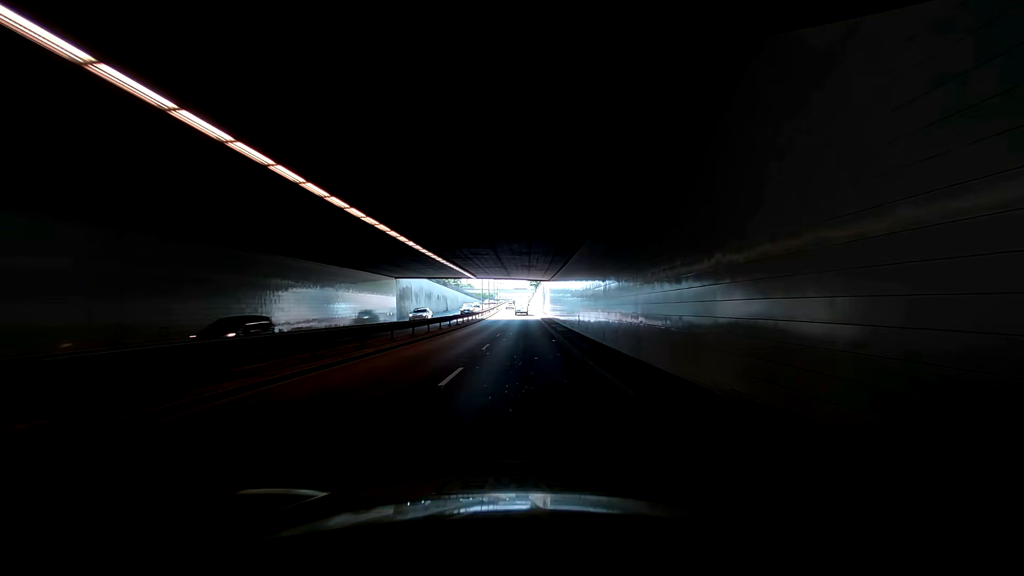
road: trunk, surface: asphalt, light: Day
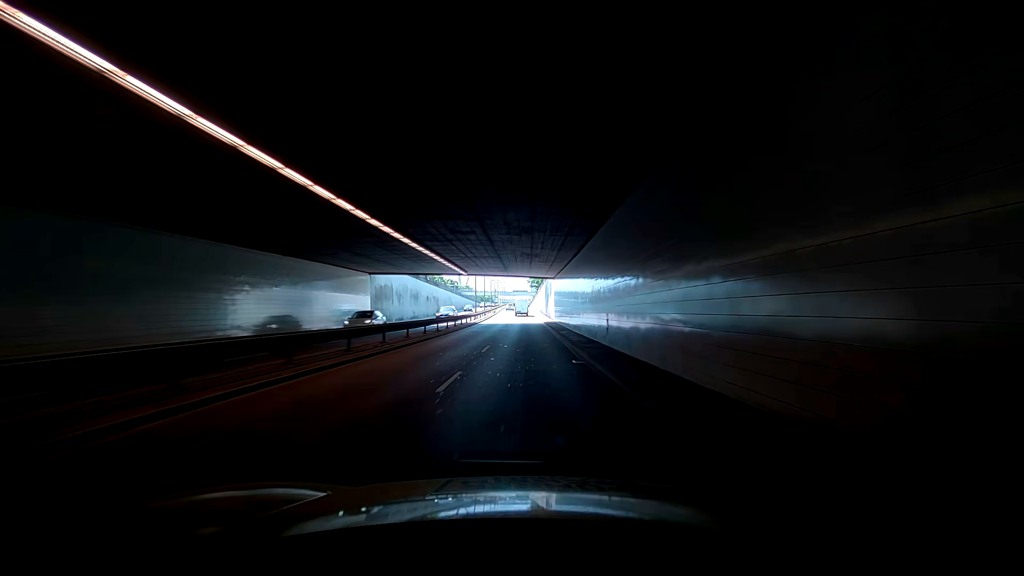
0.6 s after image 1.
(+0.1, +9.7) m; +2°
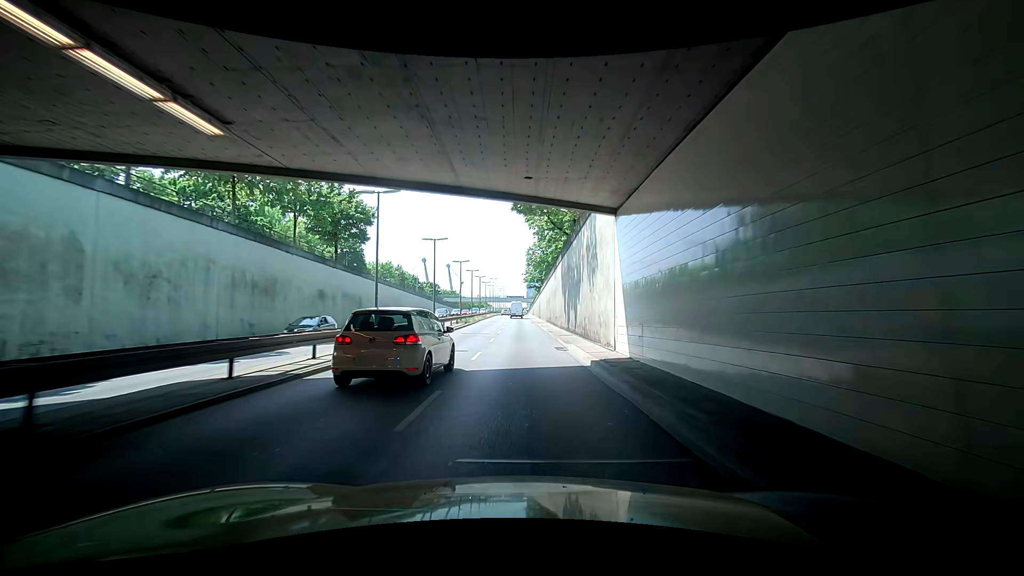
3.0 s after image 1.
(+1.0, +38.5) m; 0°
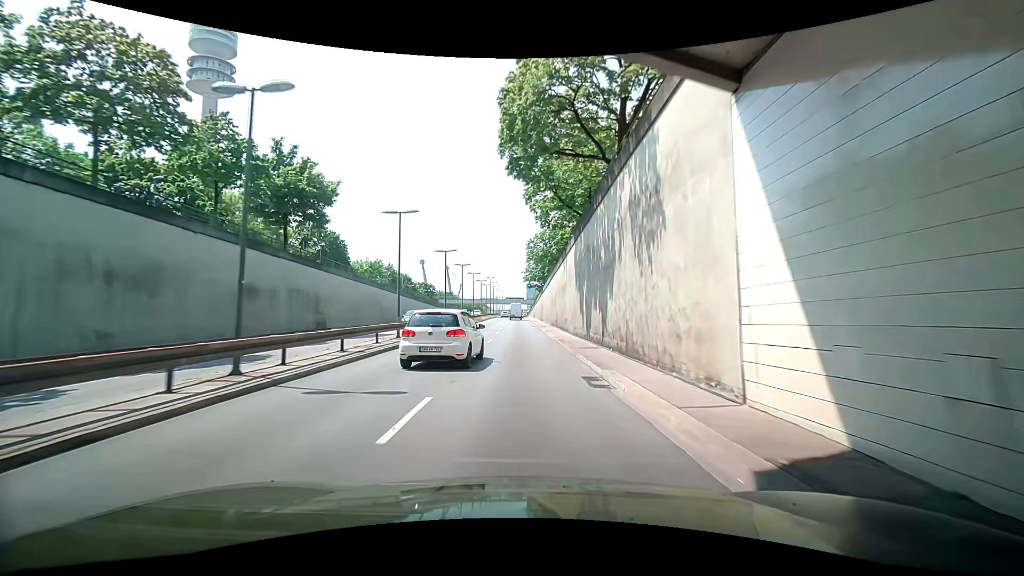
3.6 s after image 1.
(-0.2, +9.6) m; -2°
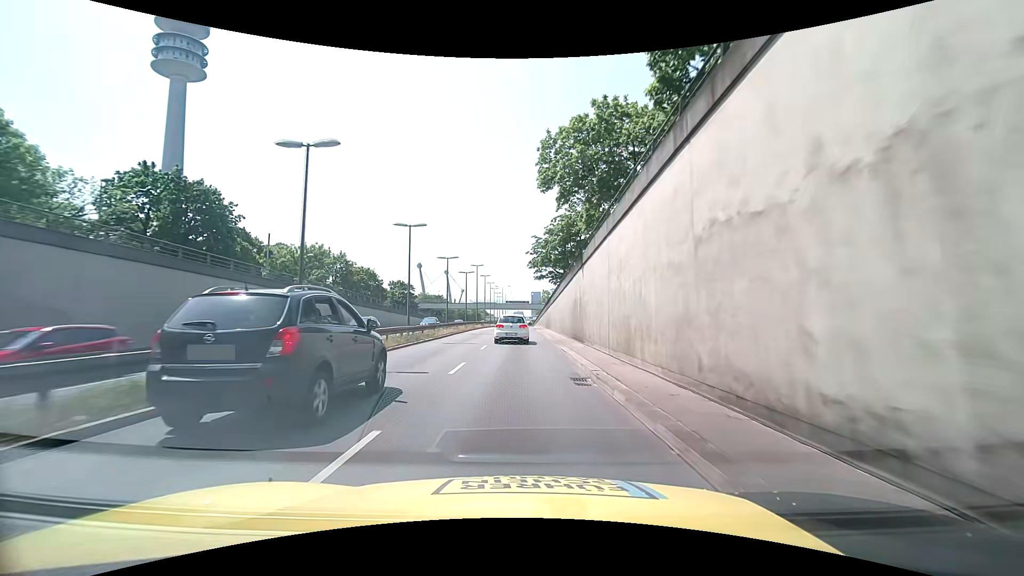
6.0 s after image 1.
(0.0, +38.3) m; 0°
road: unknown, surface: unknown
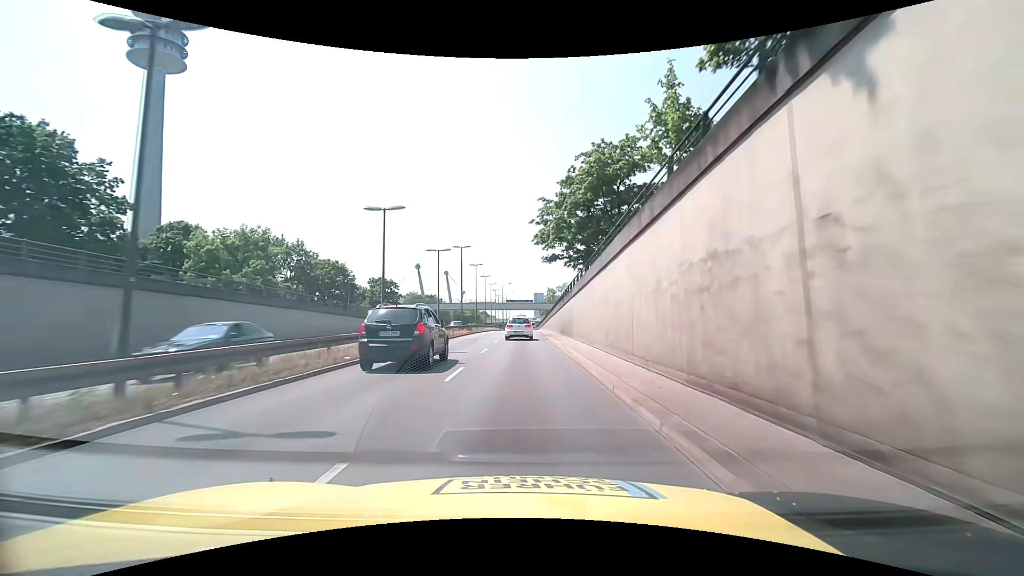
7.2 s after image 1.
(-0.1, +19.2) m; 0°
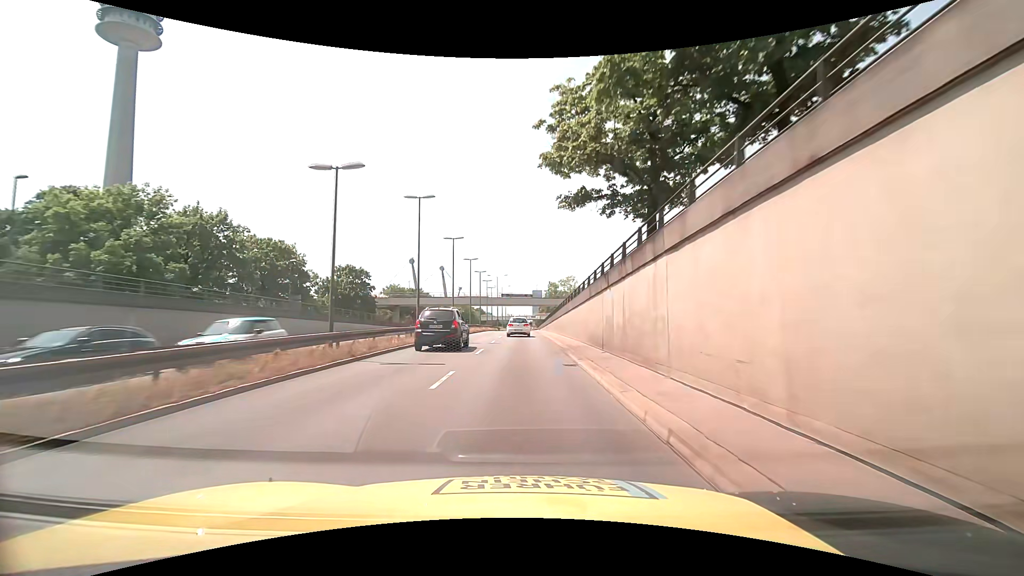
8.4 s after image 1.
(-0.1, +19.3) m; 0°
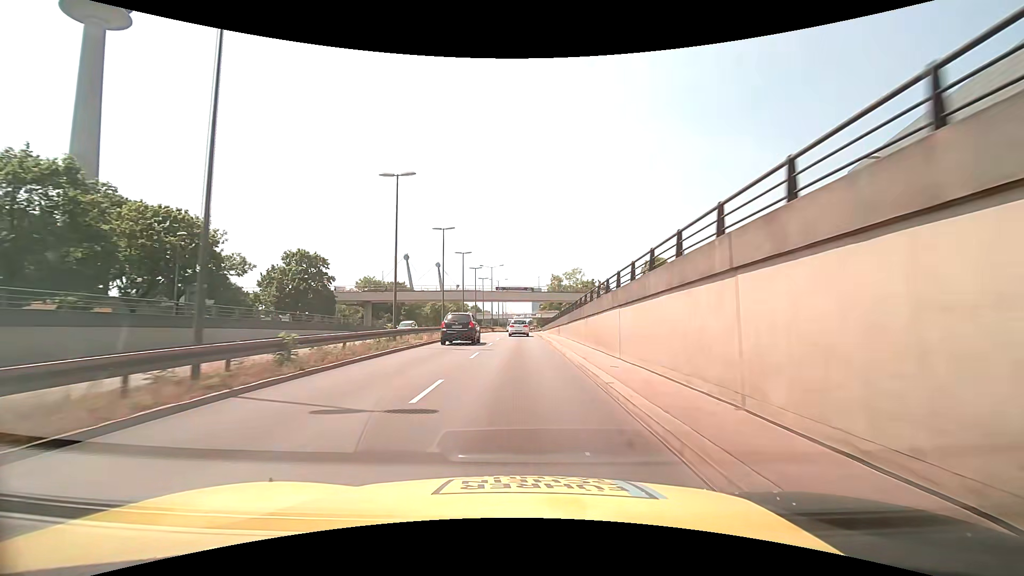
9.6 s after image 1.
(-0.1, +19.4) m; 0°
(0, +10) (0, +20) (0, +30) (0, +40) (0, +50) (0, +60) (-1, +70) (-1, +80) (-1, +90) (-2, +100) m
